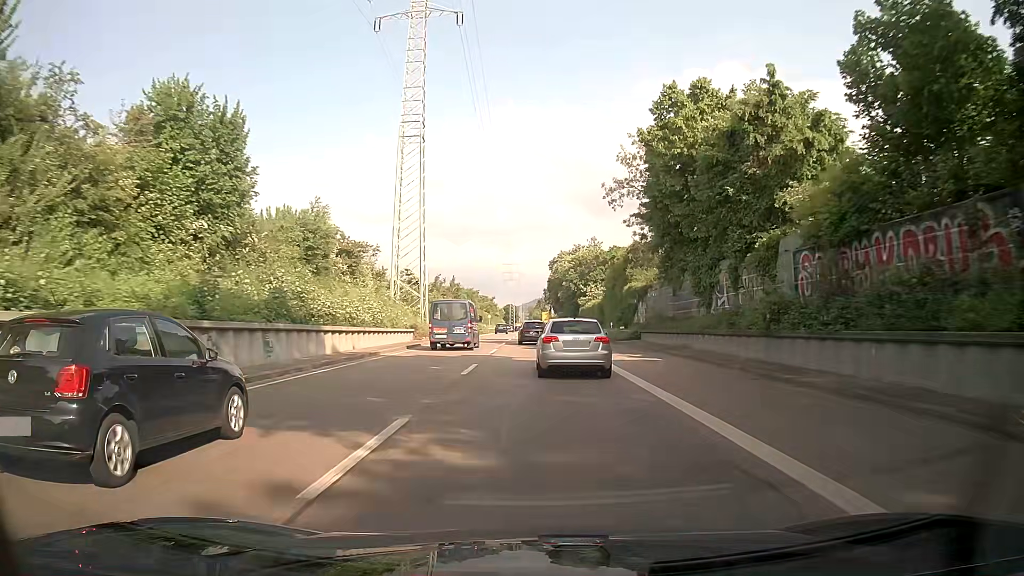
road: trunk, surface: asphalt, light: Day
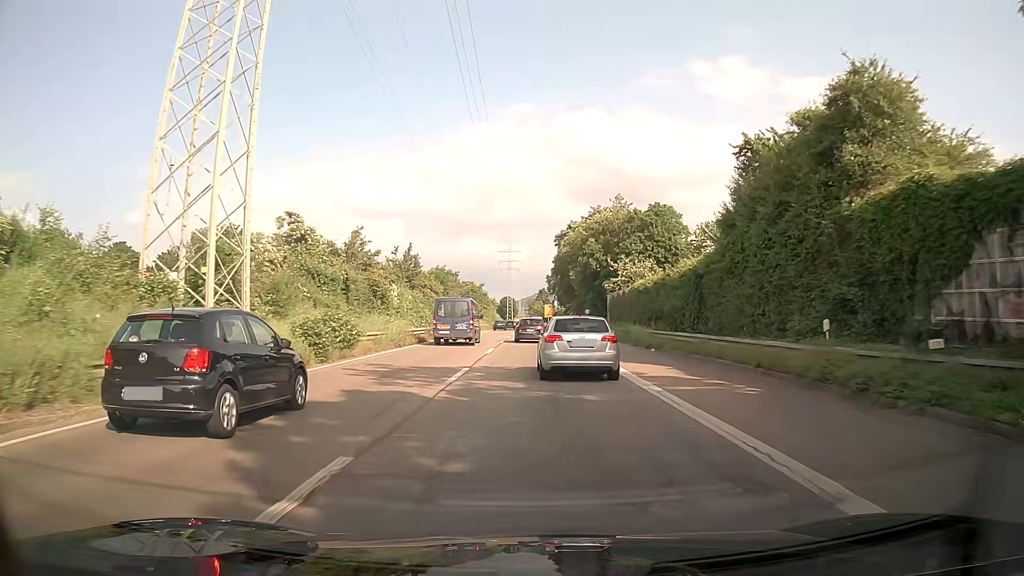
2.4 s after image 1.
(0.0, +38.6) m; 0°
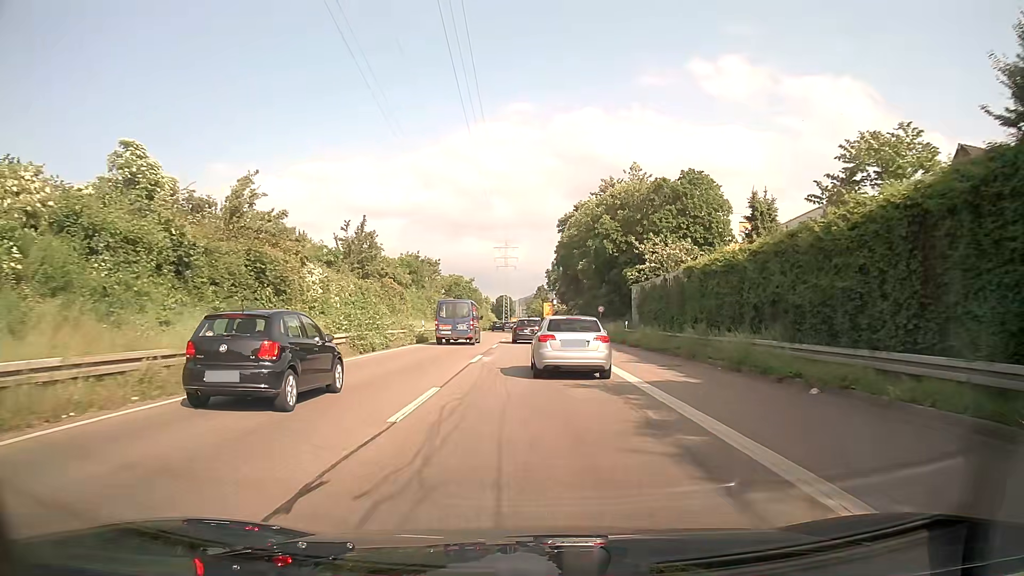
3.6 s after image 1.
(-0.1, +17.7) m; 0°
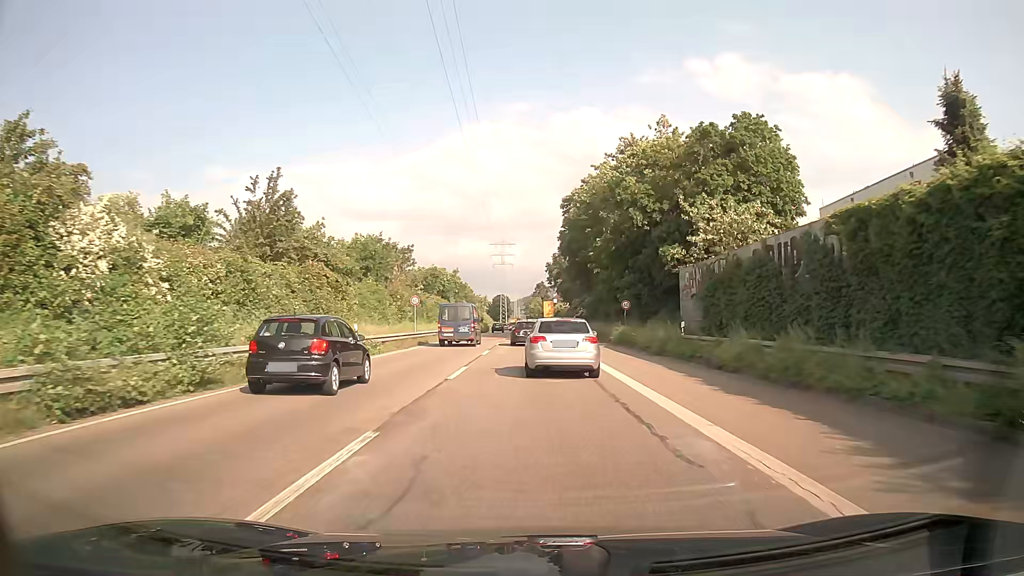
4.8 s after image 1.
(+0.1, +16.8) m; +1°
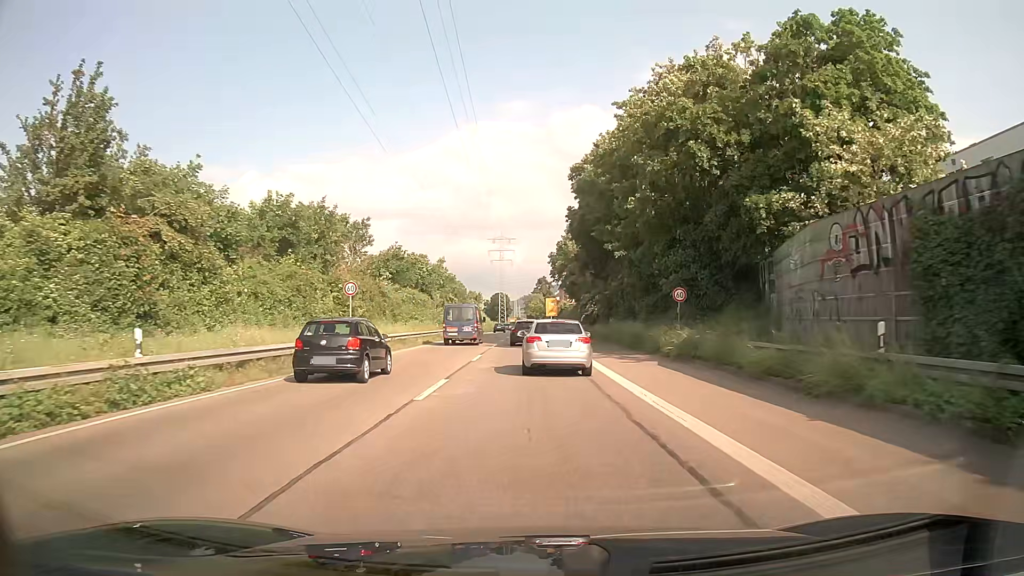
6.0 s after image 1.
(-0.1, +16.2) m; 0°
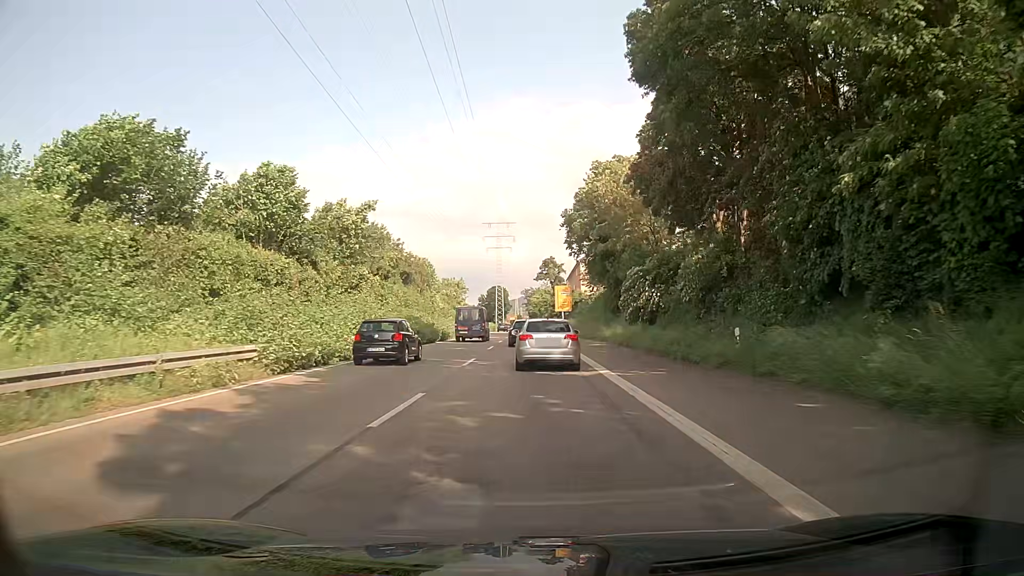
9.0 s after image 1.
(-0.1, +39.4) m; -1°
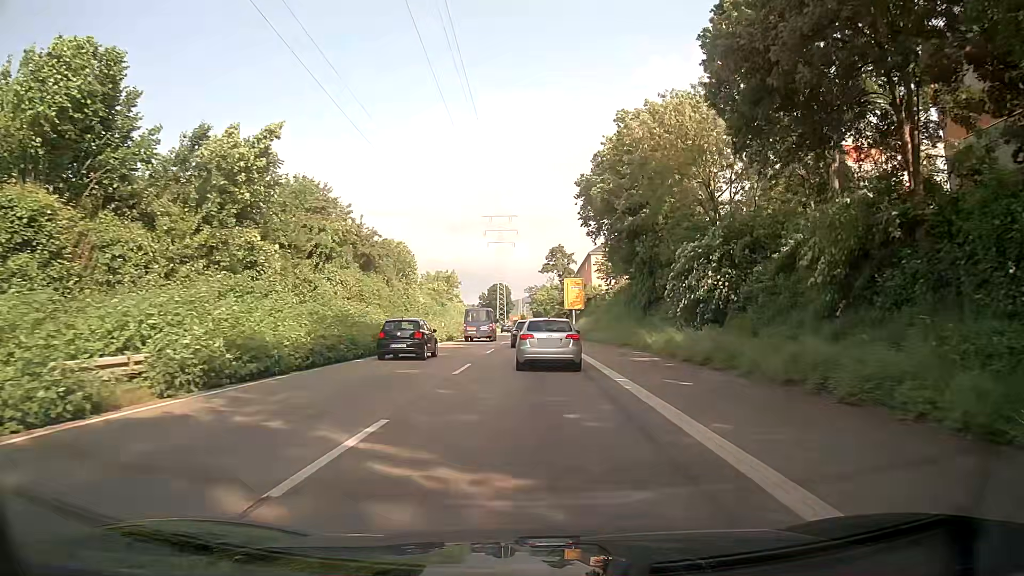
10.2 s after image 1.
(0.0, +15.6) m; 0°
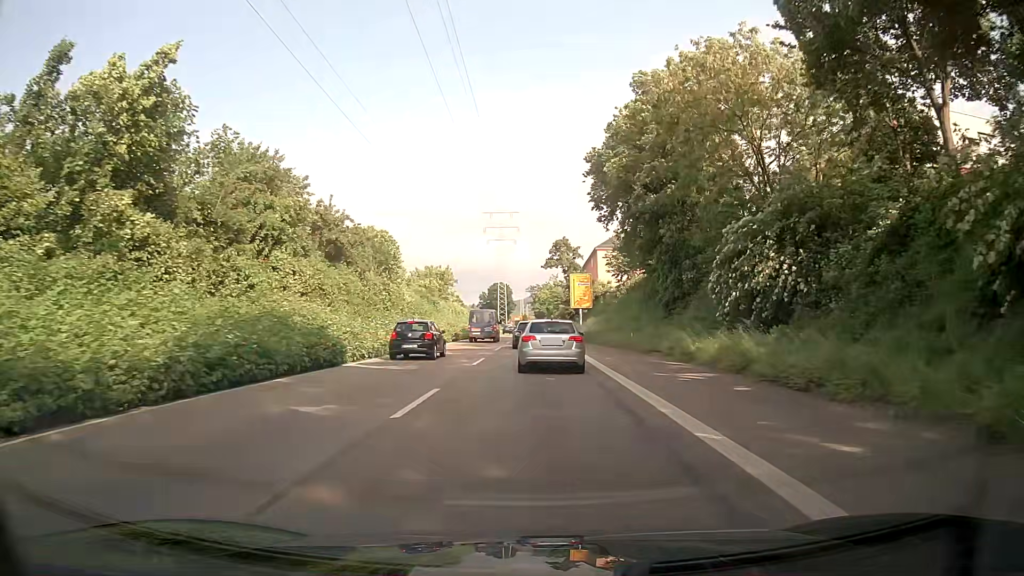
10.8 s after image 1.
(0.0, +7.7) m; -1°
(0, +10) (0, +20) (0, +30) (0, +40) (0, +50) (0, +60) (+1, +70) (+1, +80) (+1, +90) (+1, +100) m
